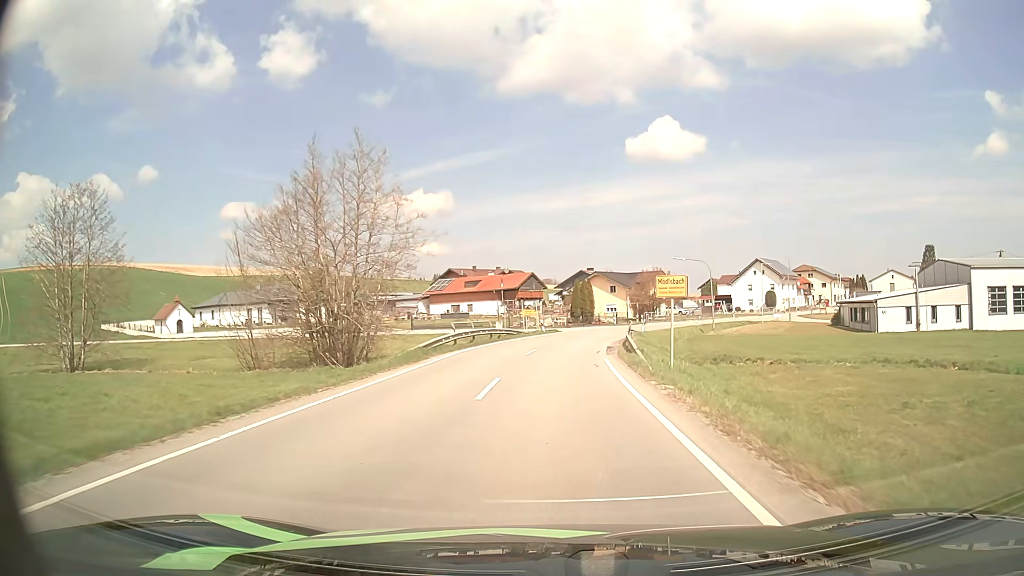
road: secondary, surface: asphalt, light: Day
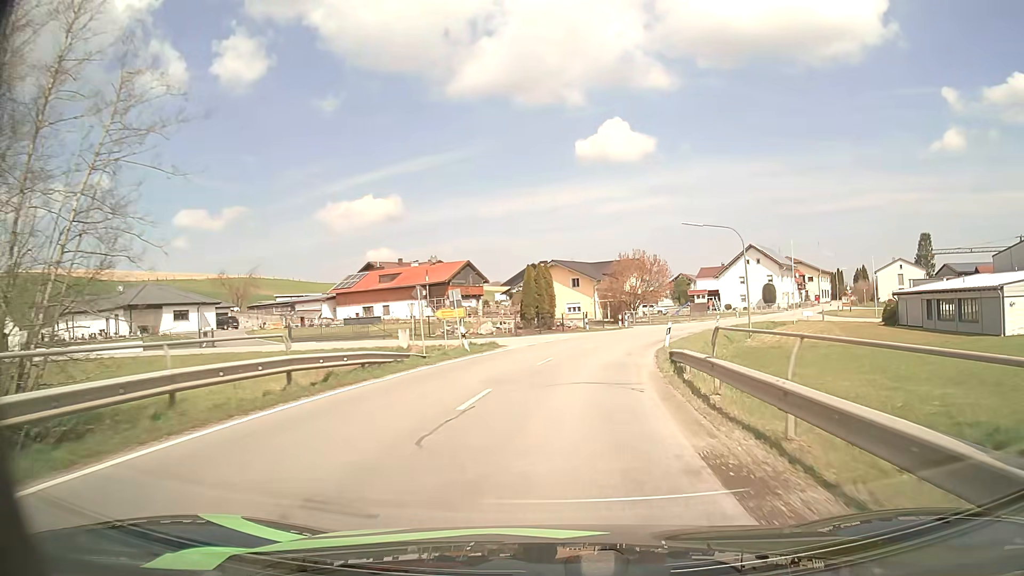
(+0.7, +24.7) m; +4°
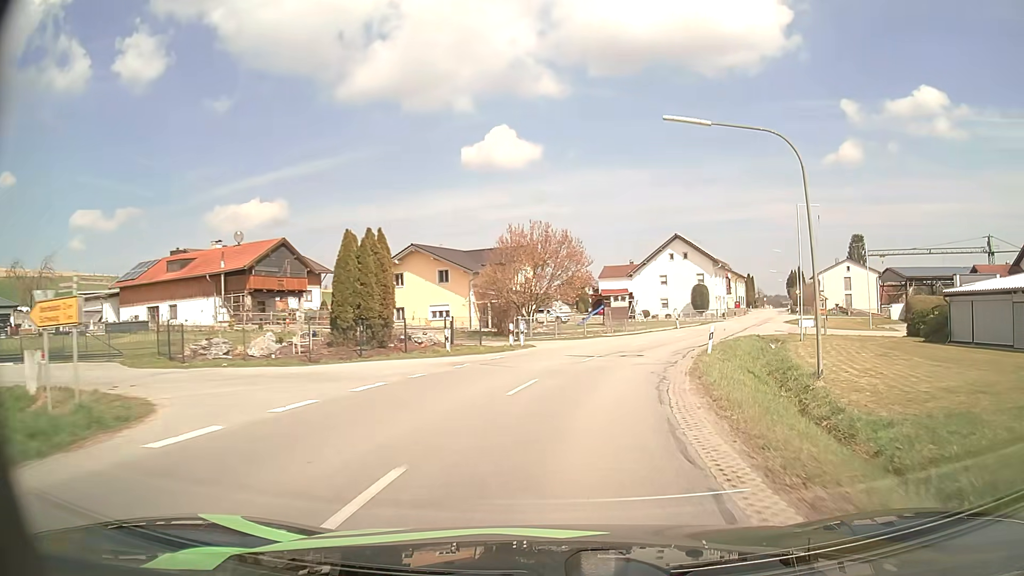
(+1.8, +23.8) m; +10°
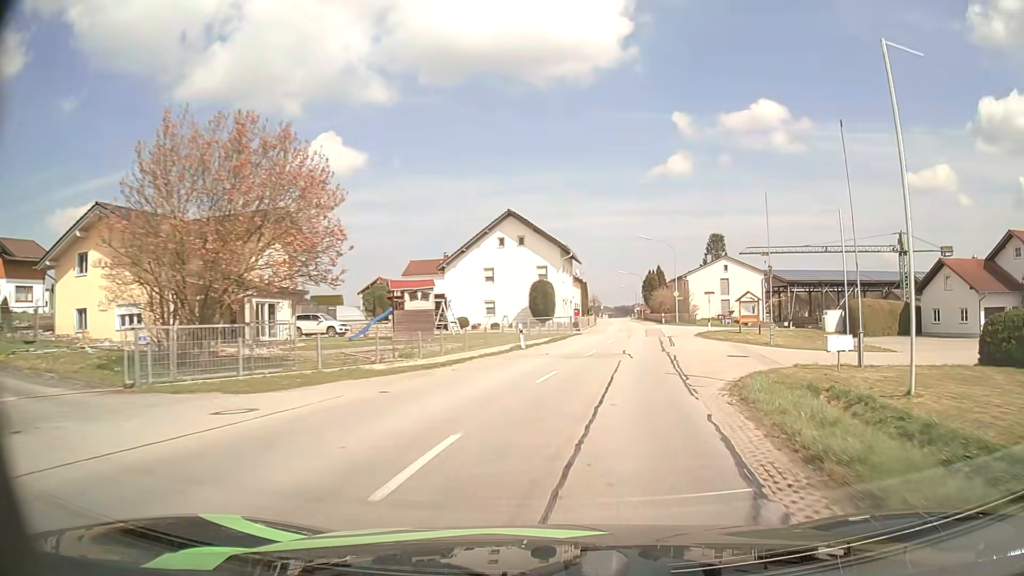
(+3.0, +24.0) m; +15°
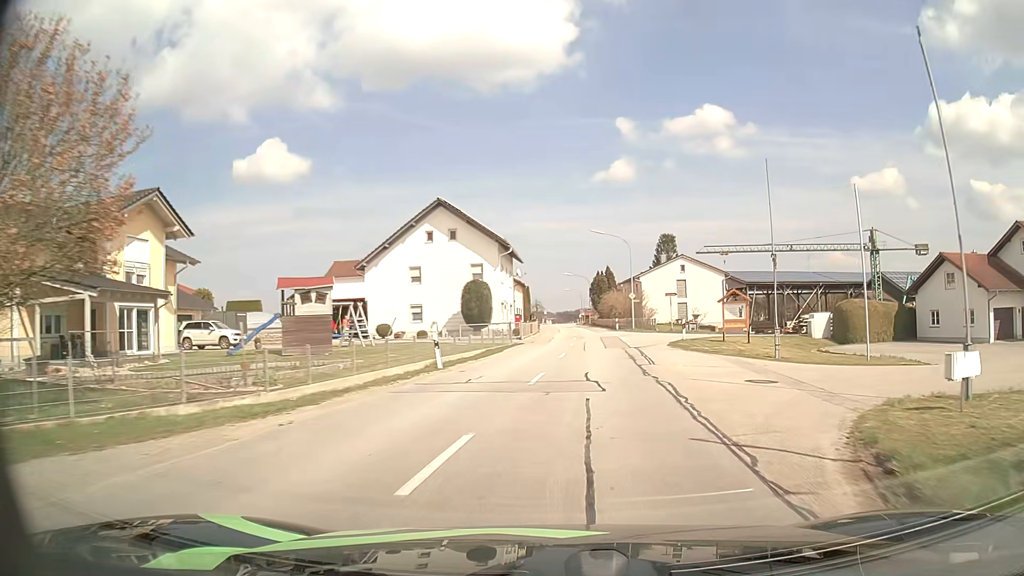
(+0.3, +8.3) m; +5°
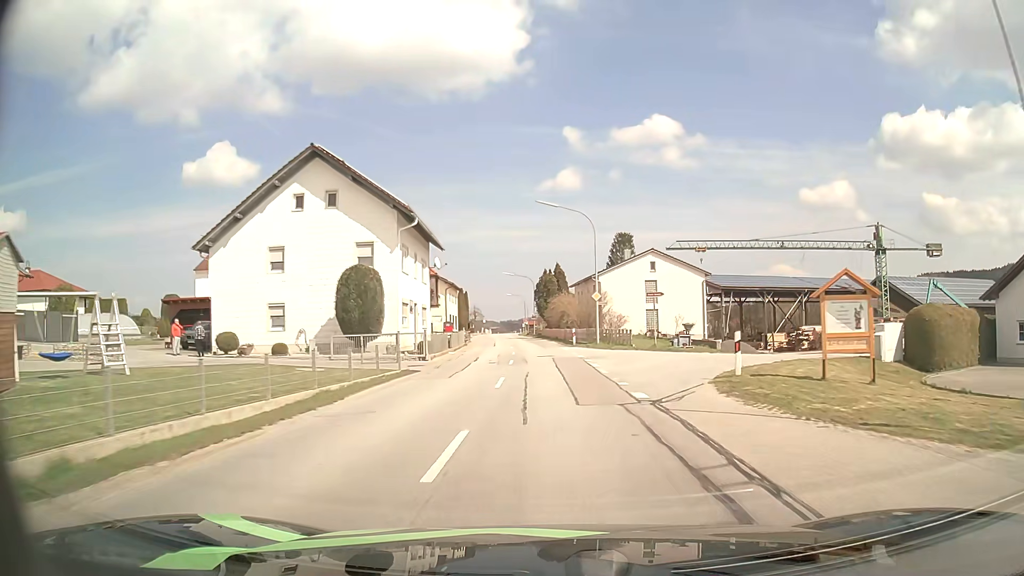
(+0.8, +17.1) m; +5°
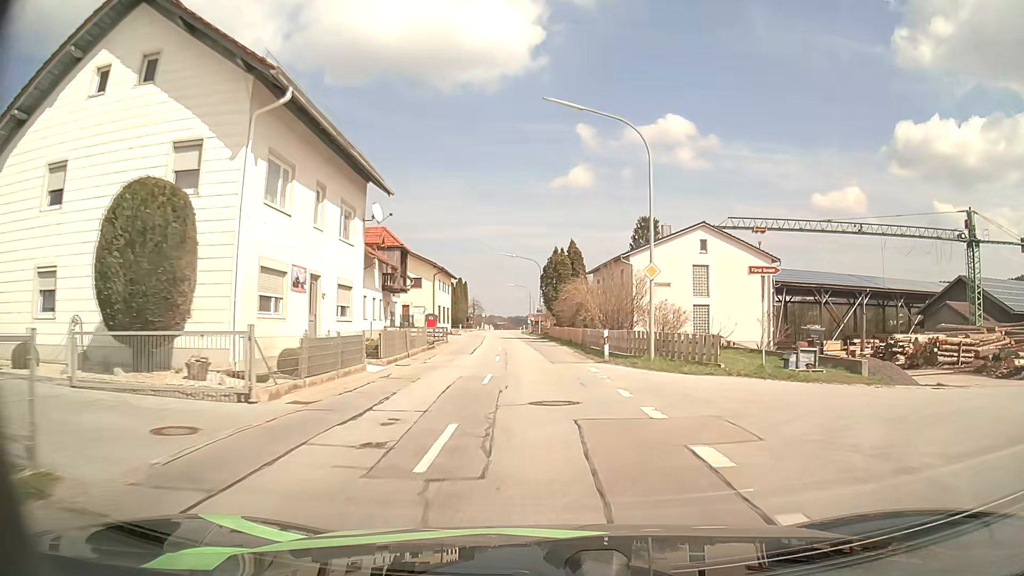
(-0.2, +17.8) m; -1°
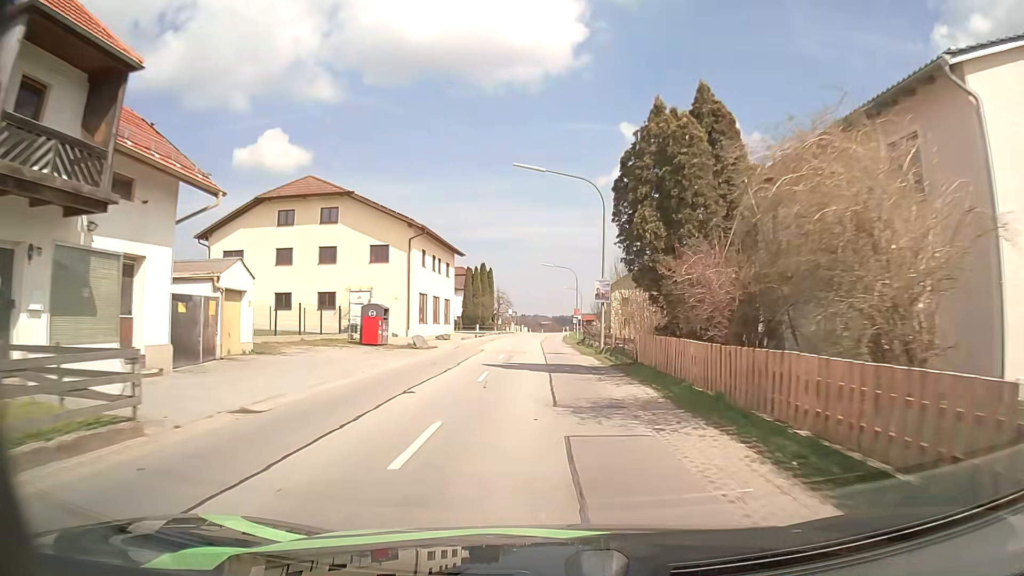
(-0.9, +35.7) m; -3°
(0, +10) (0, +20) (0, +30) (0, +40) (0, +50) (0, +60) (0, +70) (0, +80) (+1, +90) (+1, +100) m
